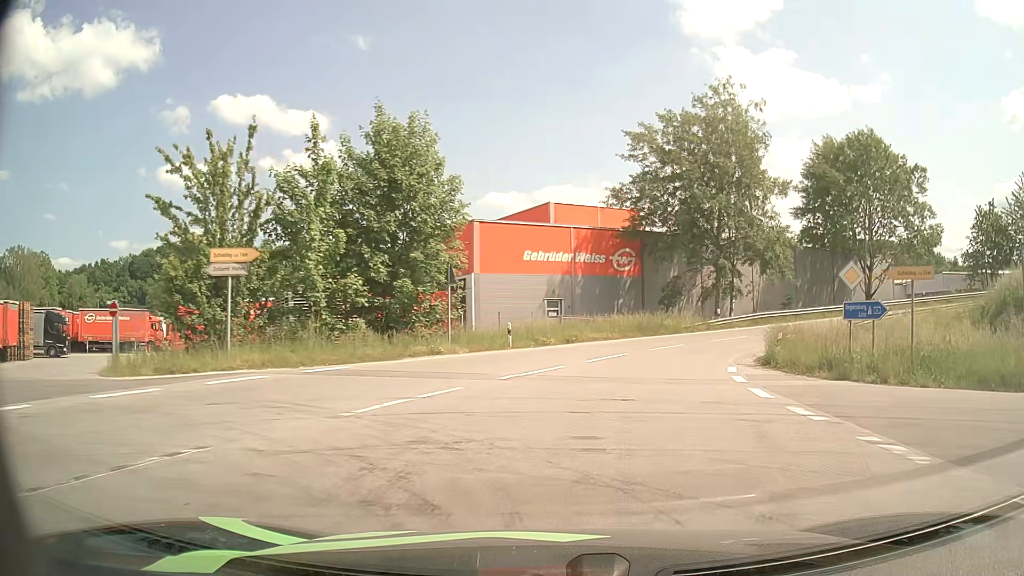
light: Day
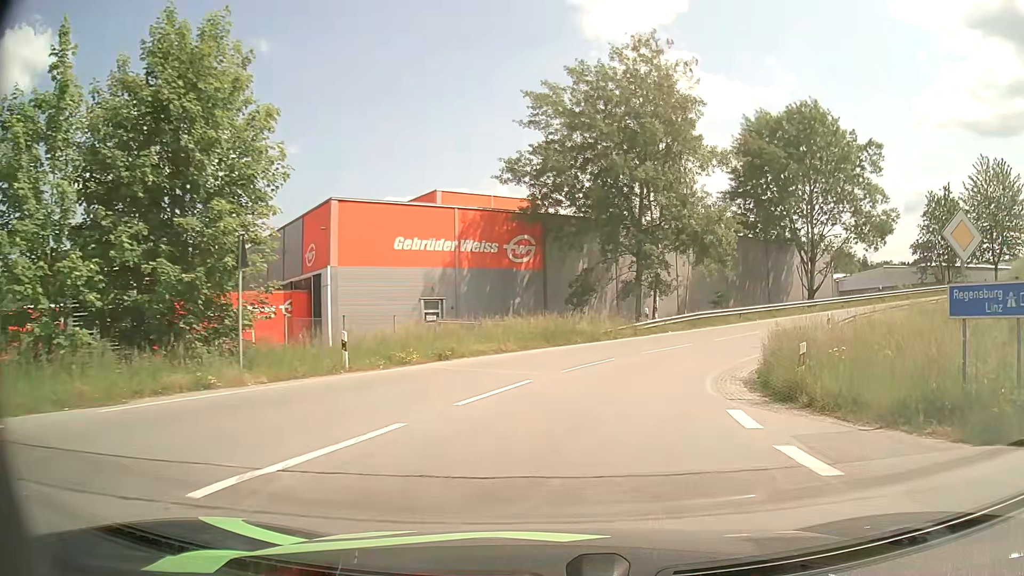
(+0.7, +9.5) m; +9°
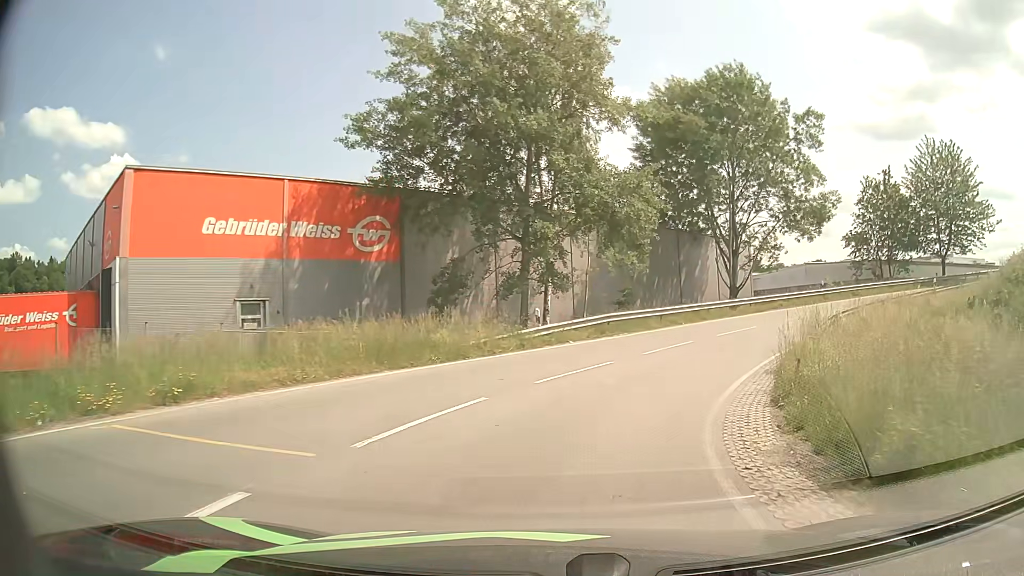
(+0.8, +9.3) m; +10°
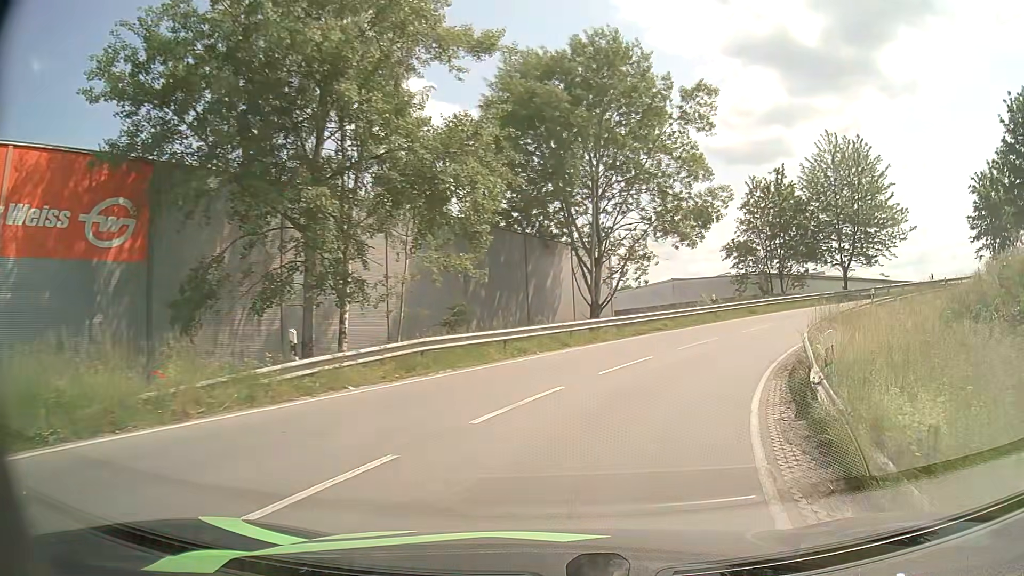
(+1.0, +9.4) m; +12°
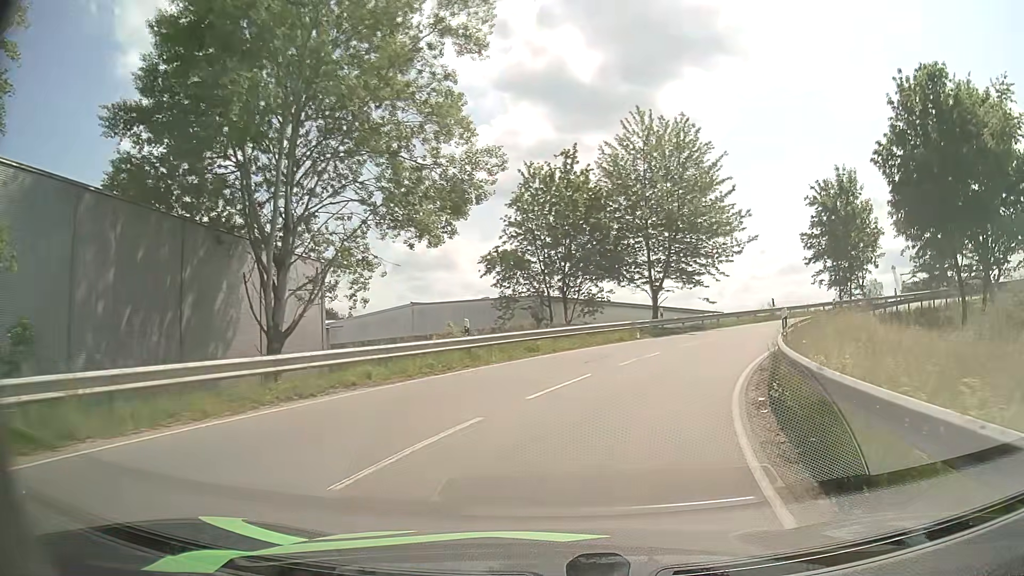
(+3.0, +14.3) m; +22°
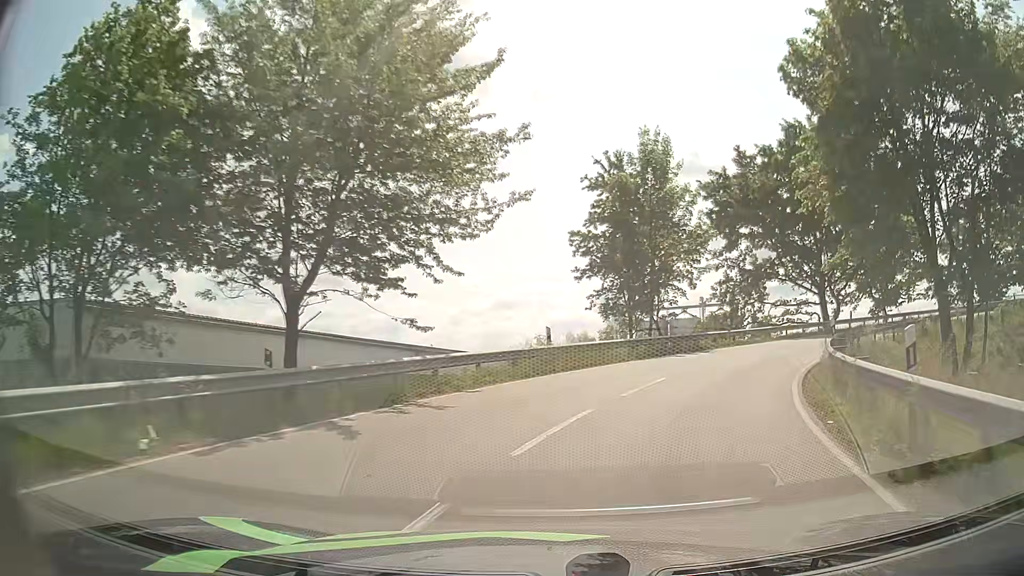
(+4.3, +20.9) m; +24°
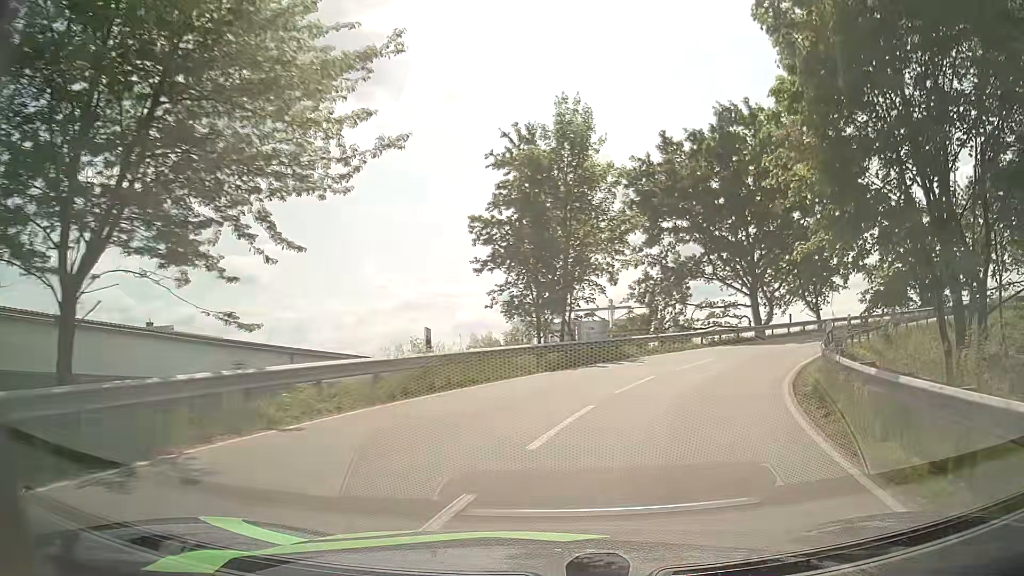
(+0.3, +5.5) m; +8°
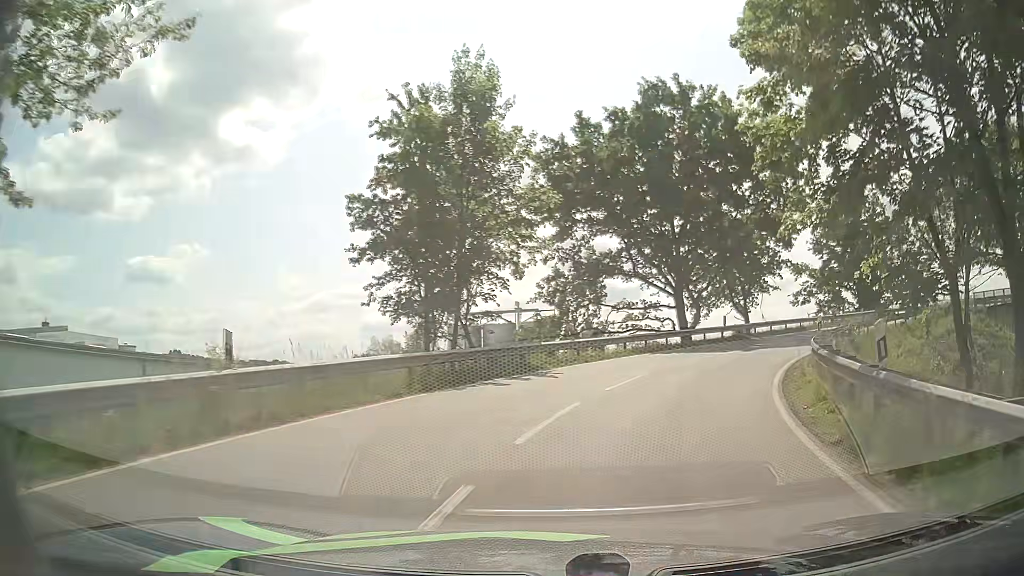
(+0.4, +5.6) m; +8°
